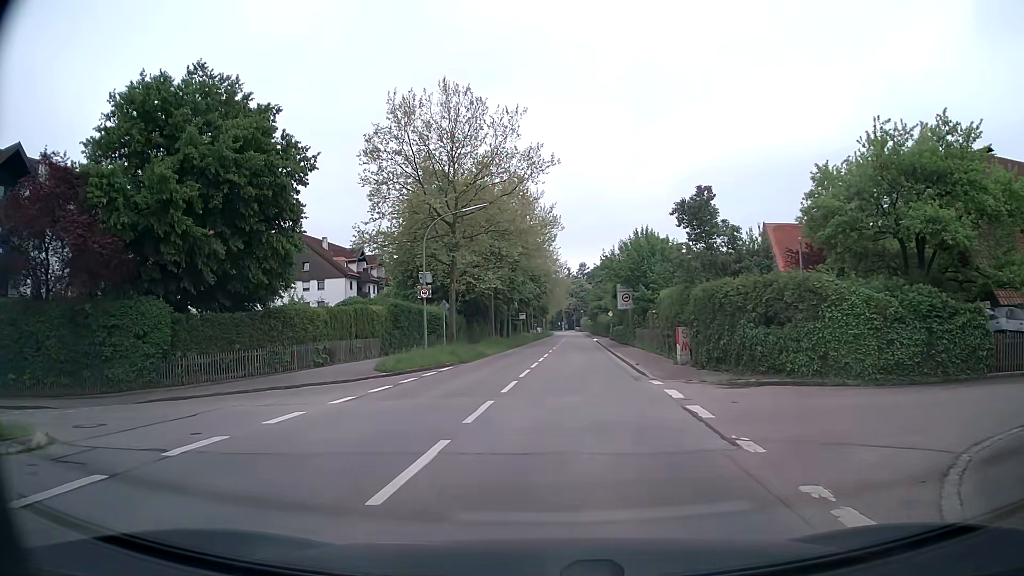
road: secondary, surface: asphalt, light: Day
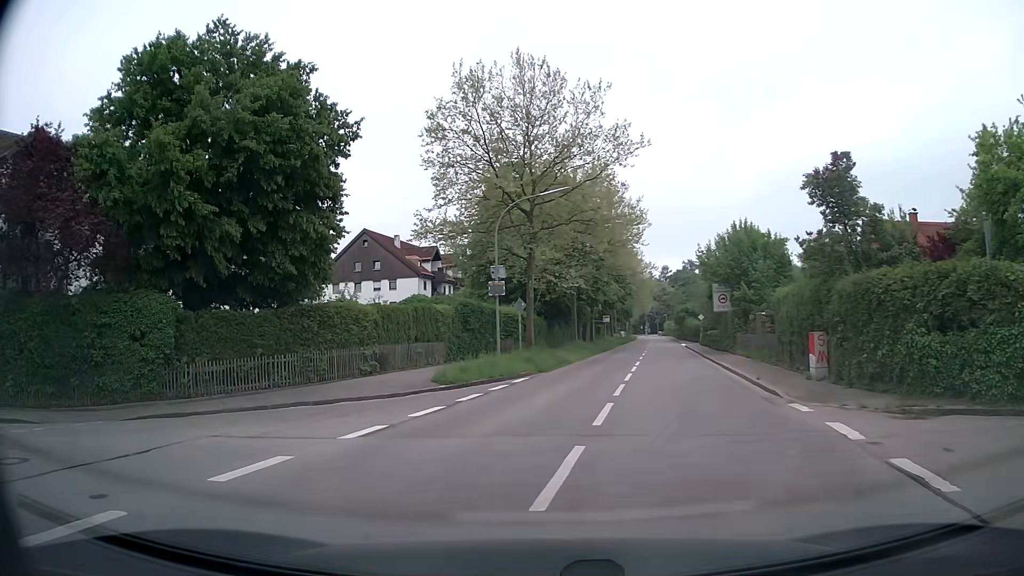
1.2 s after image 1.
(-0.1, +4.6) m; -6°
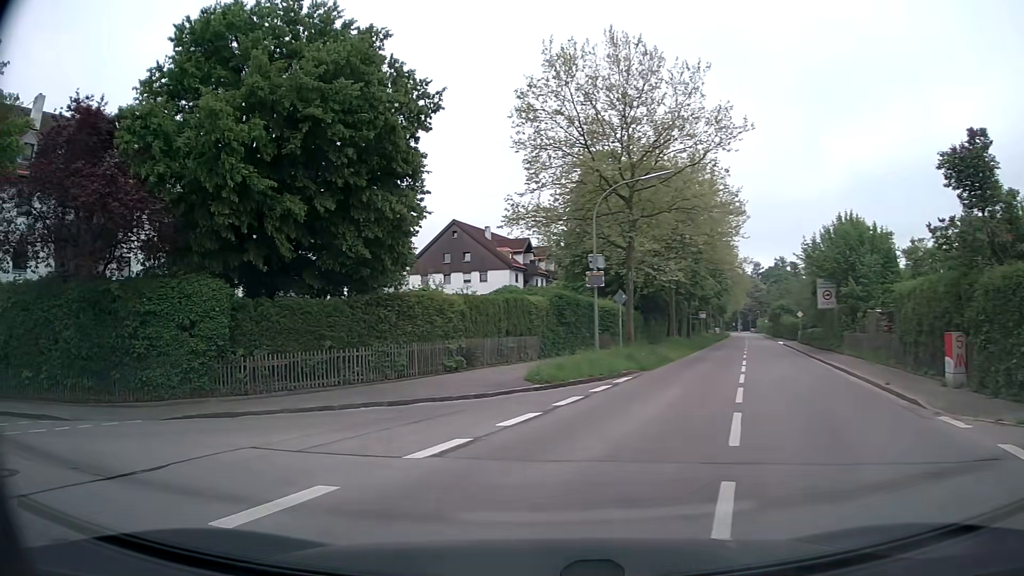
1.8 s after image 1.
(-0.1, +2.1) m; -10°
